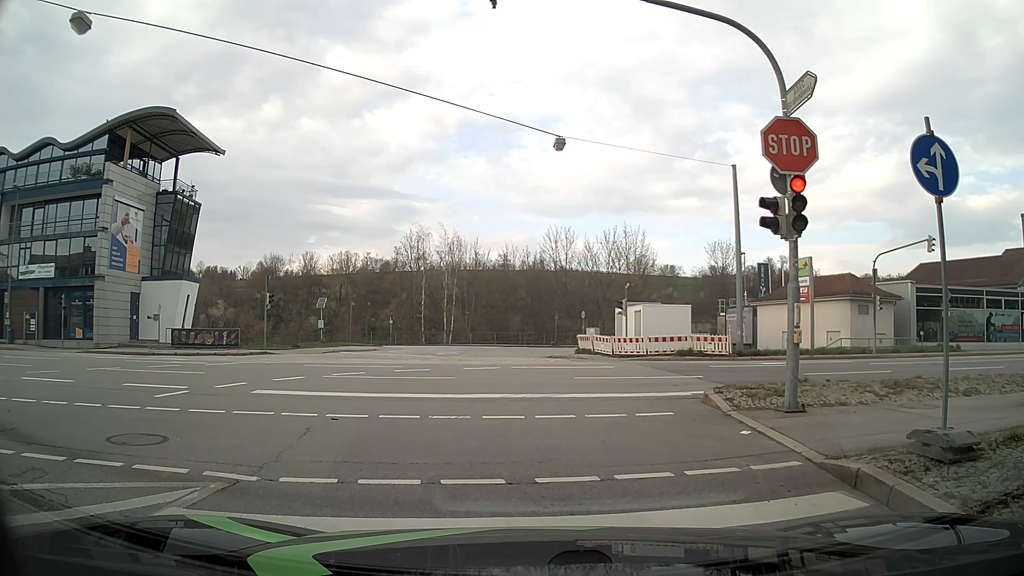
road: tertiary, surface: asphalt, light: Day
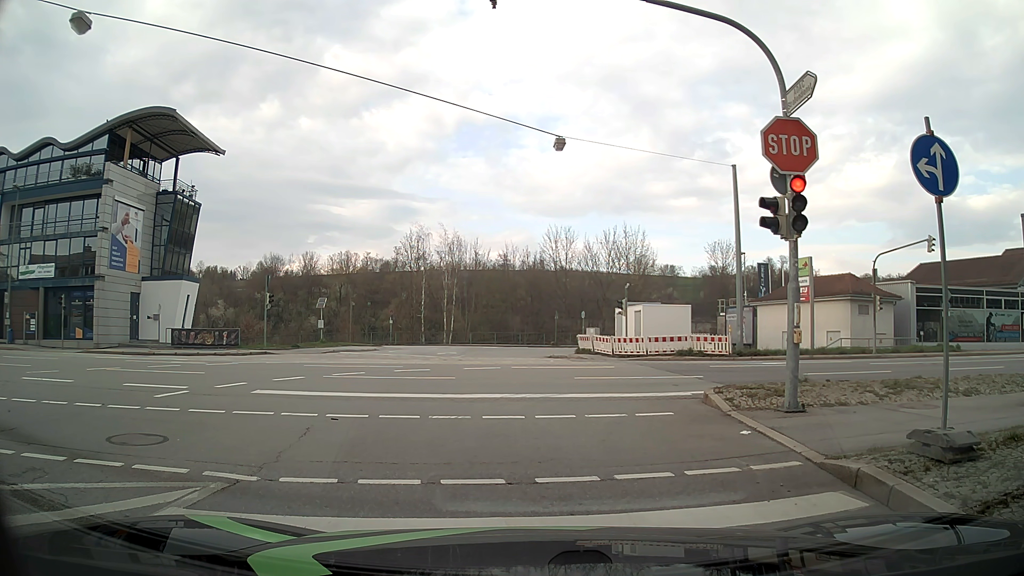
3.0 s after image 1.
(0.0, 0.0) m; 0°
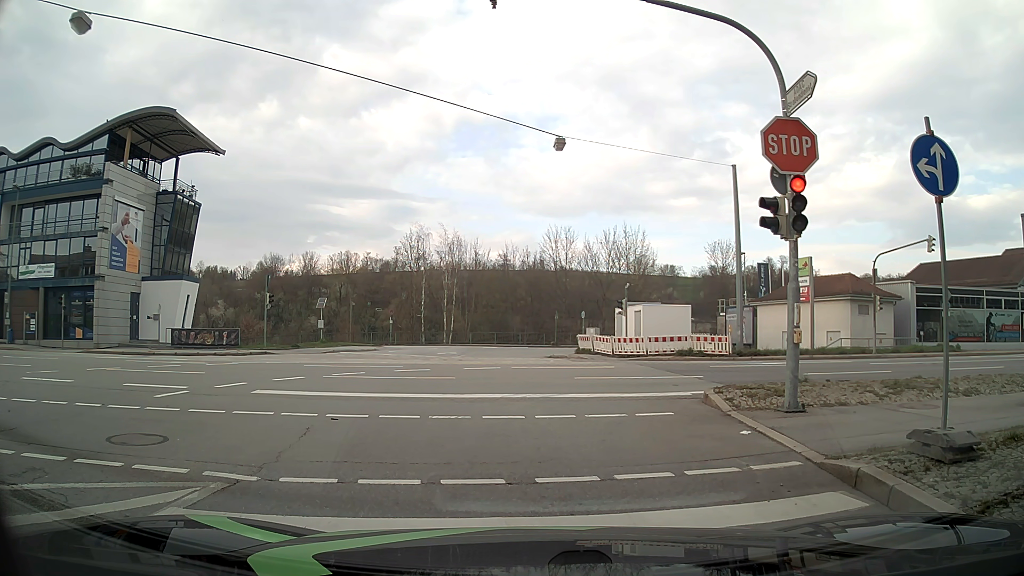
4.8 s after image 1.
(0.0, 0.0) m; 0°
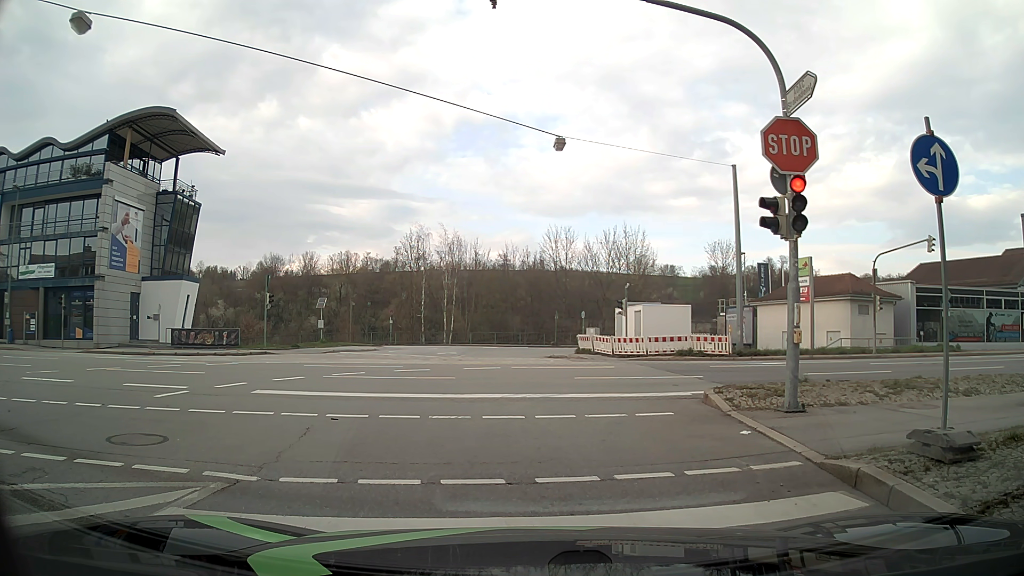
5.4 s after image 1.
(0.0, 0.0) m; 0°
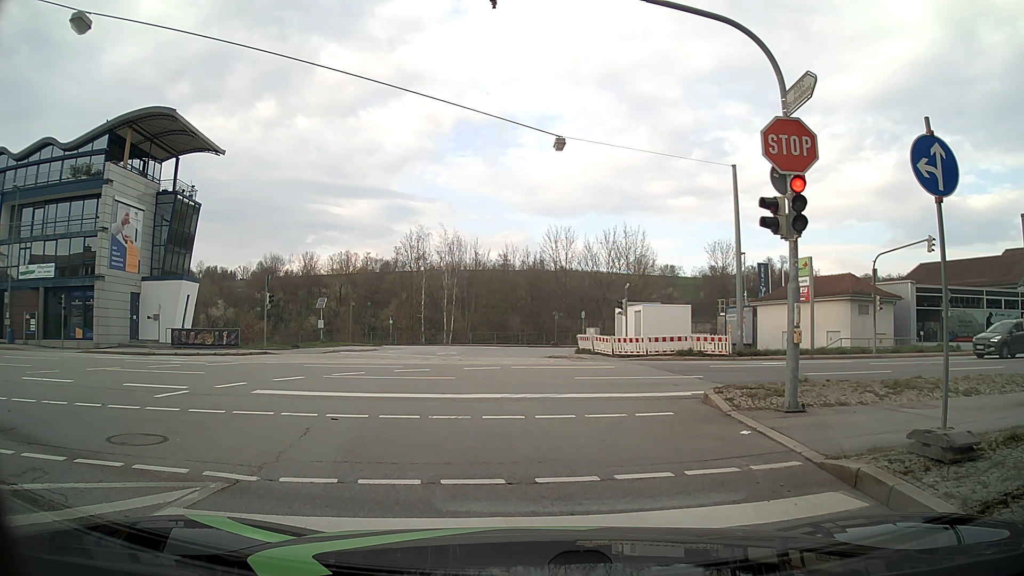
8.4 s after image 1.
(0.0, 0.0) m; 0°
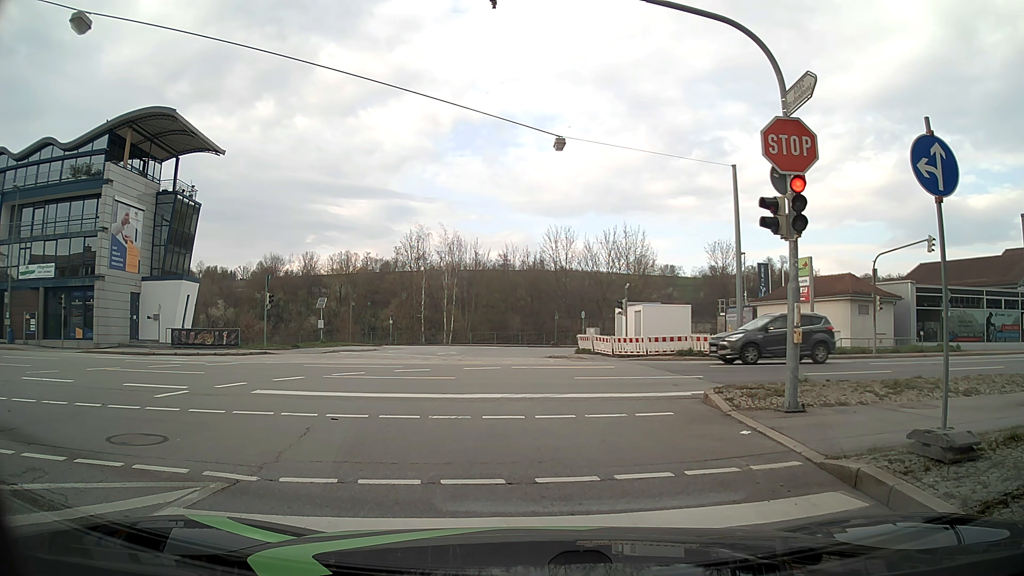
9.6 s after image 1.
(0.0, 0.0) m; 0°
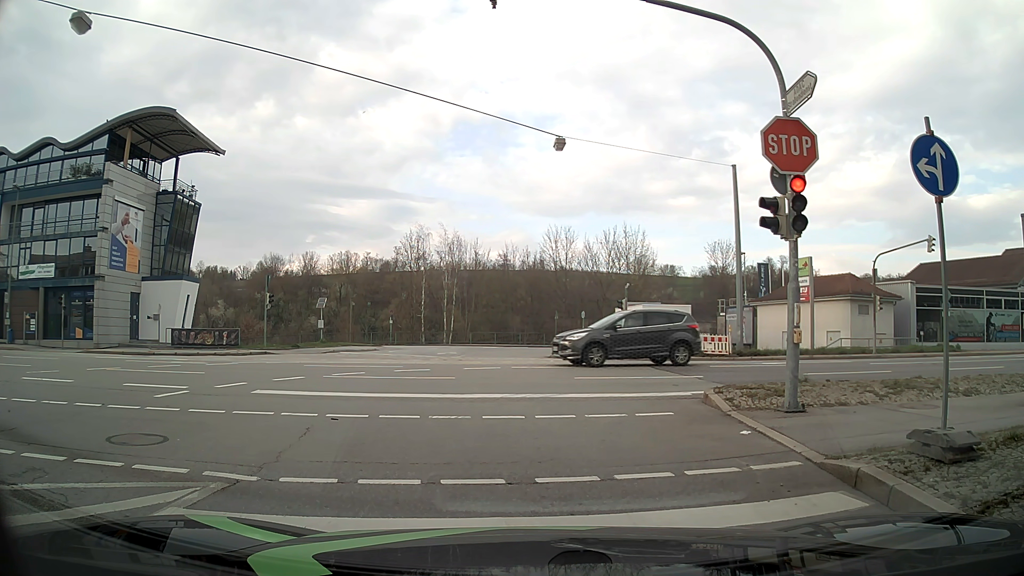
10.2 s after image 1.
(0.0, 0.0) m; 0°
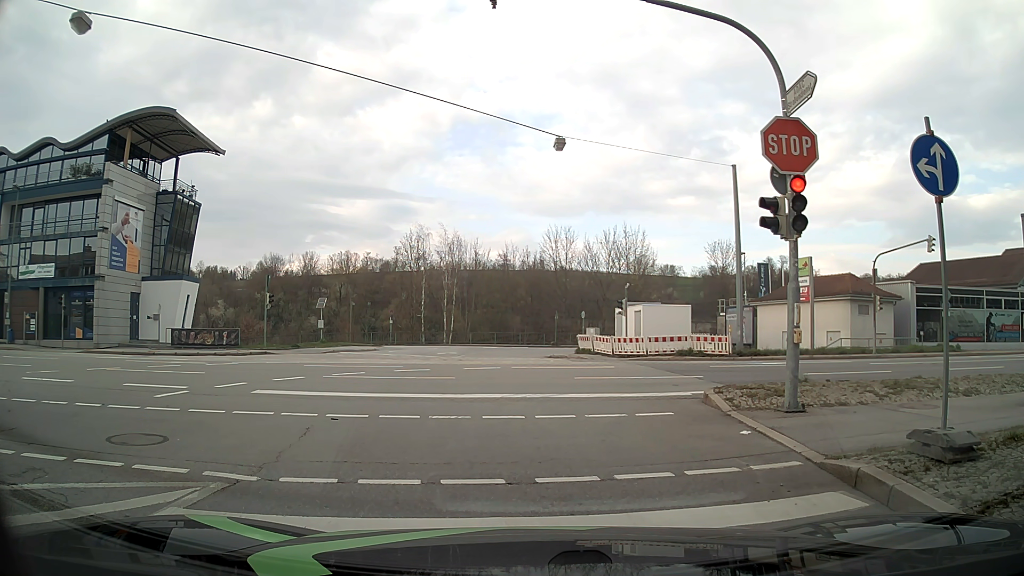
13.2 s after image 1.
(0.0, 0.0) m; 0°
(-1, +10) (-5, +19) (-13, +25) (-23, +27) (-33, +26) (-43, +26) (-53, +25) (-63, +24) (-72, +23) (-82, +22) m
